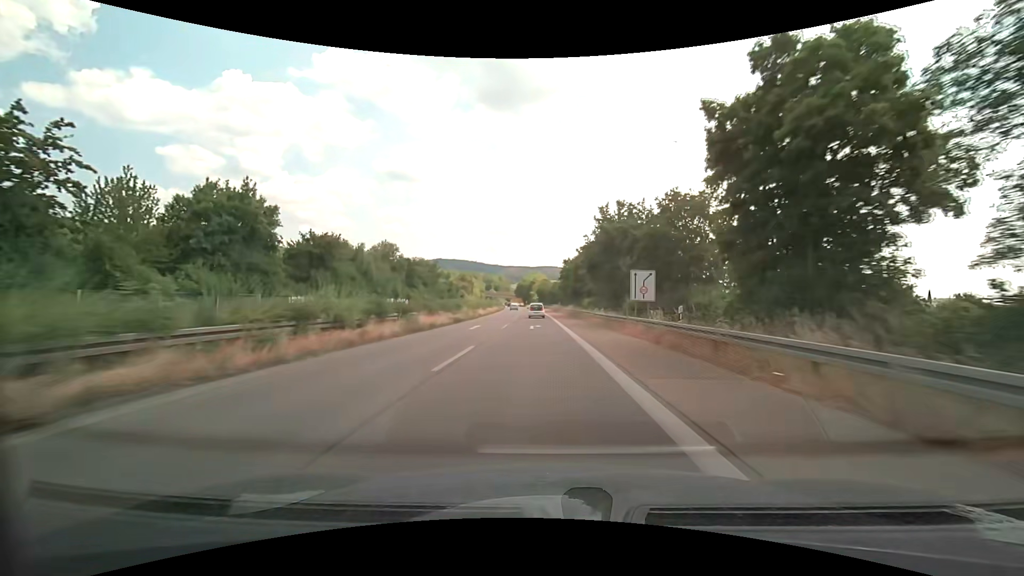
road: trunk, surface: asphalt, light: Day
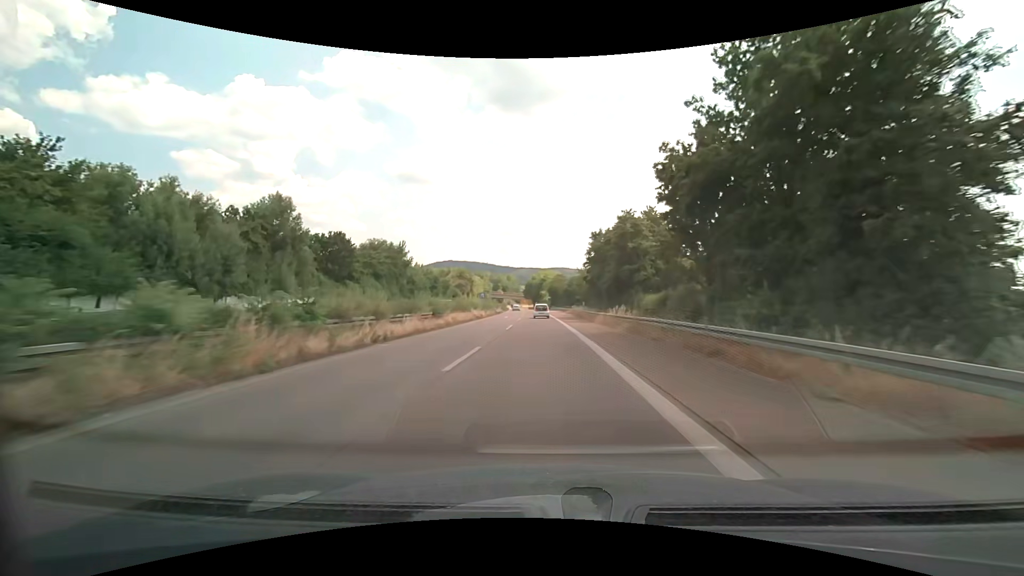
(-0.6, +36.0) m; -2°
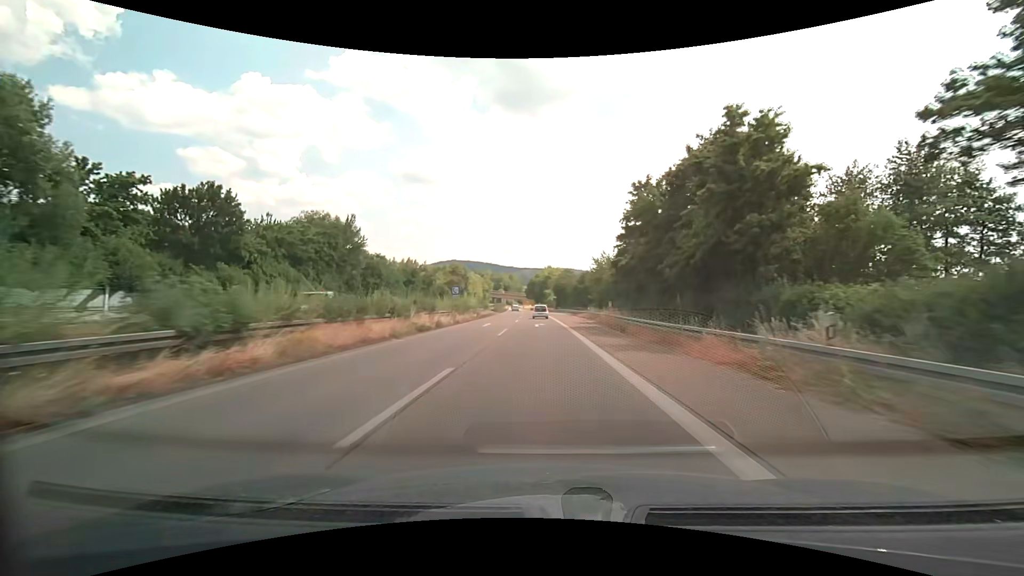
(-0.1, +23.5) m; 0°
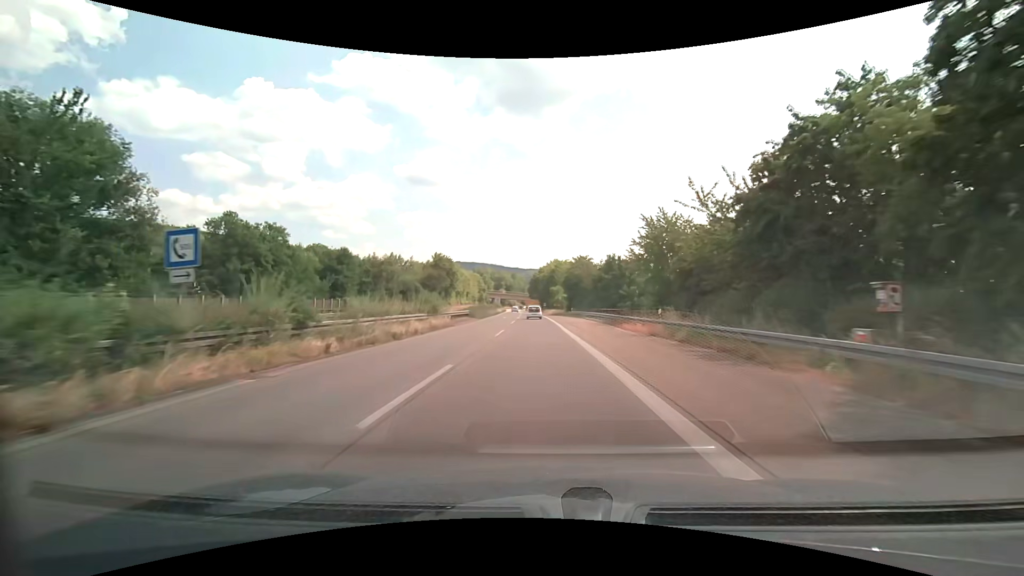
(-0.2, +35.2) m; -1°
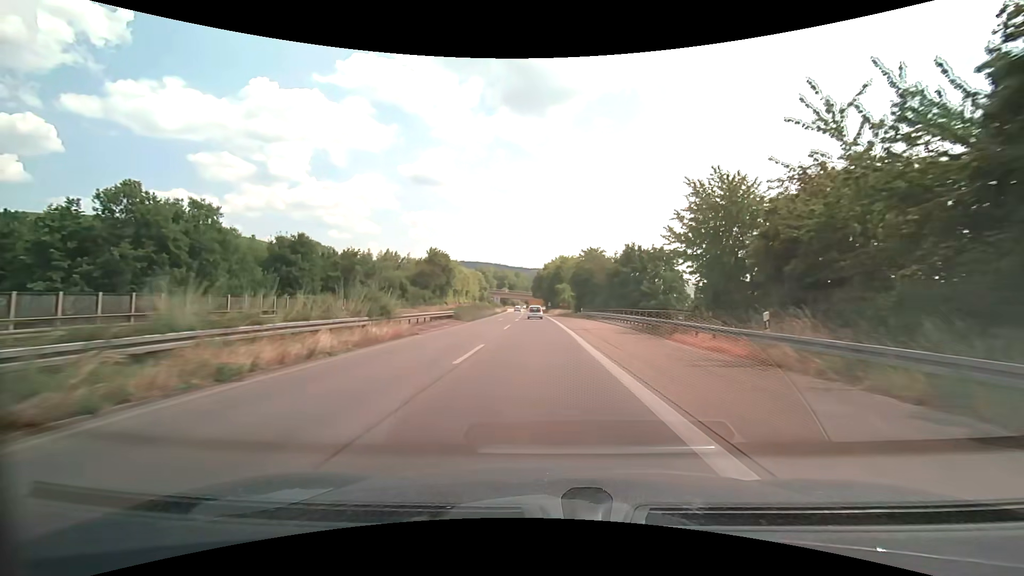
(-0.1, +11.7) m; -1°
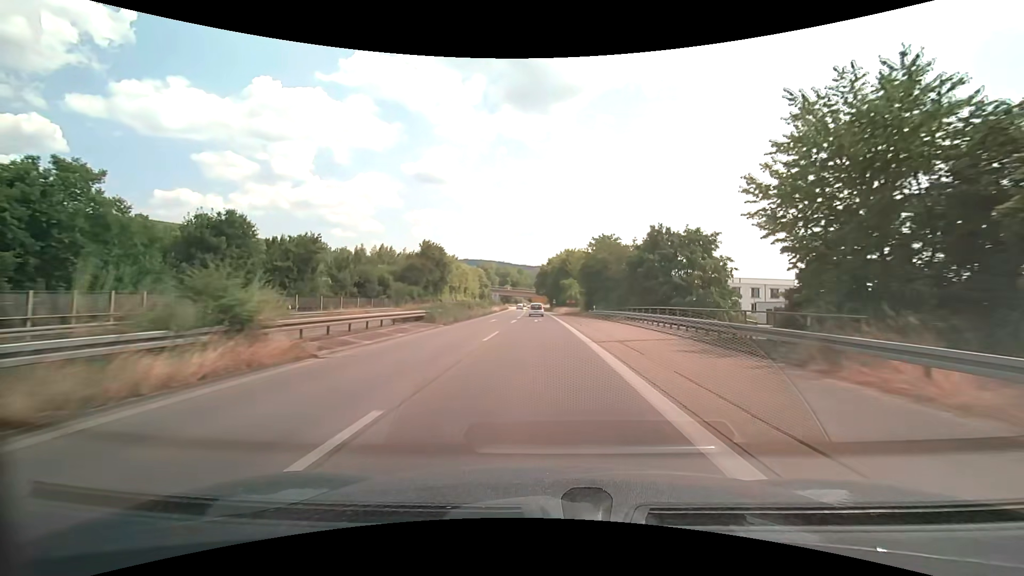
(-0.1, +11.5) m; 0°
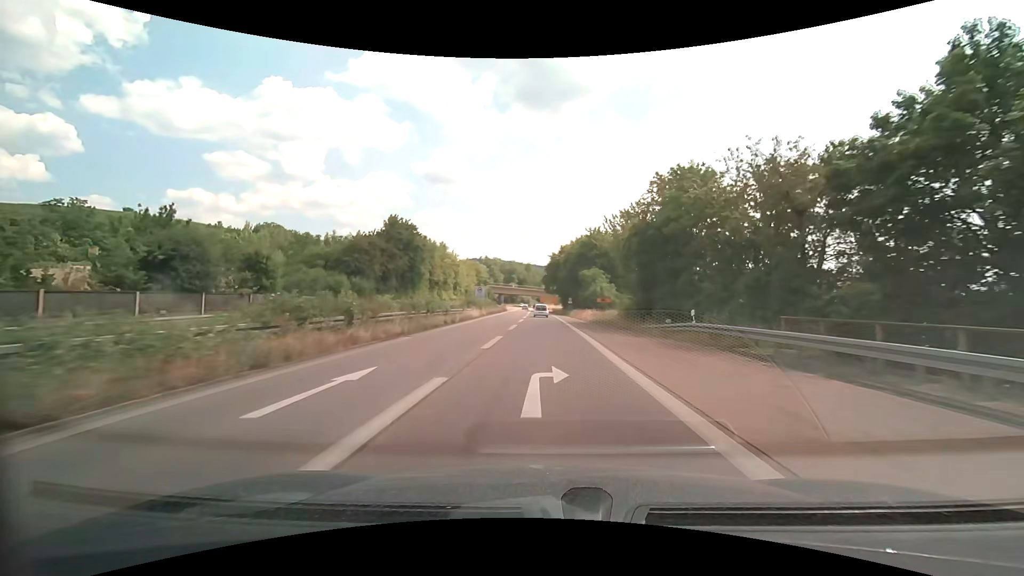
(-0.3, +33.0) m; -1°
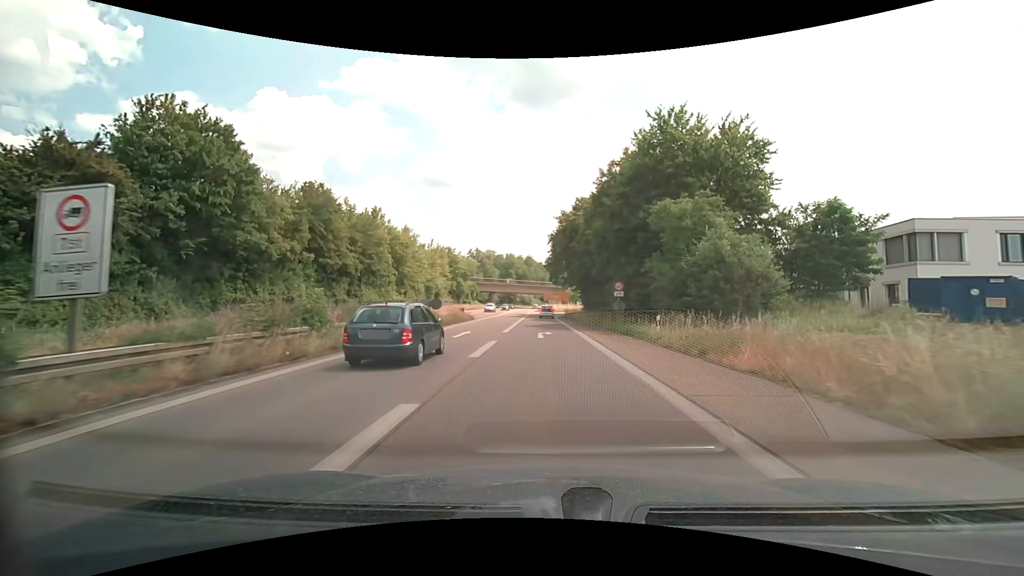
(-0.2, +50.2) m; 0°
(0, +10) (0, +20) (0, +30) (0, +40) (0, +50) (0, +60) (0, +70) (+1, +80) (+3, +90) (+5, +100) m
